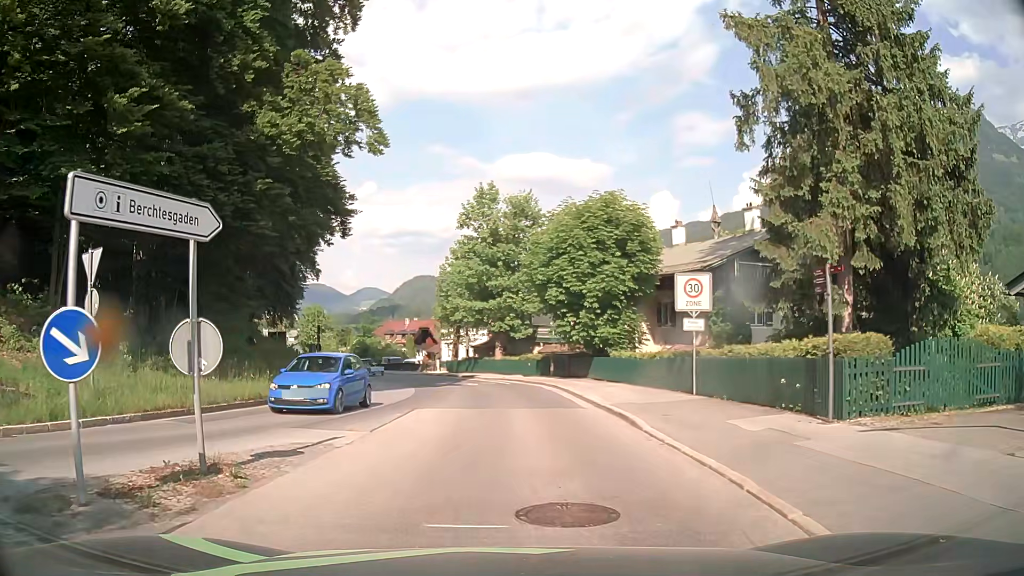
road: secondary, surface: asphalt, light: Day
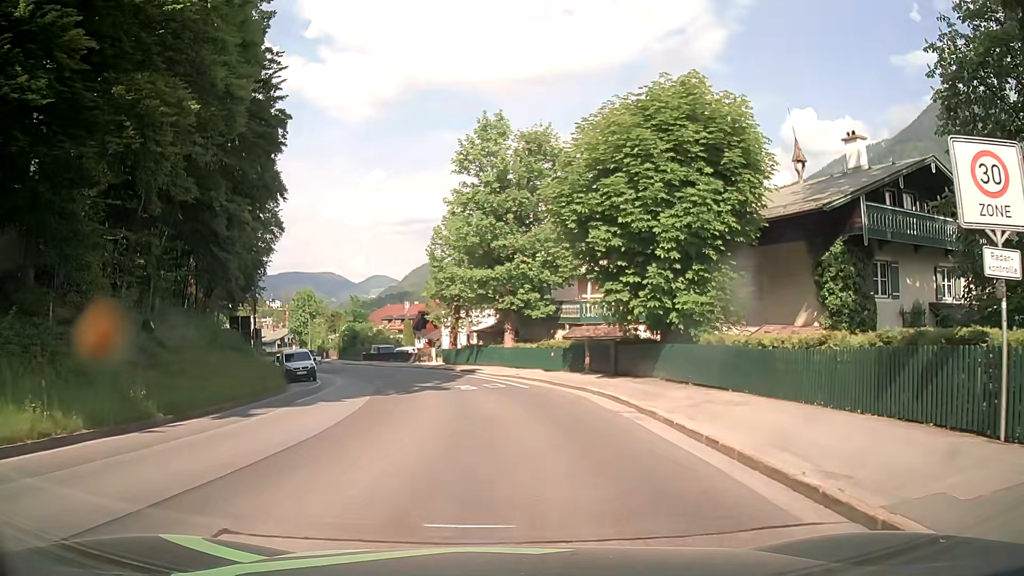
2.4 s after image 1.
(-0.3, +12.8) m; -2°
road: tertiary
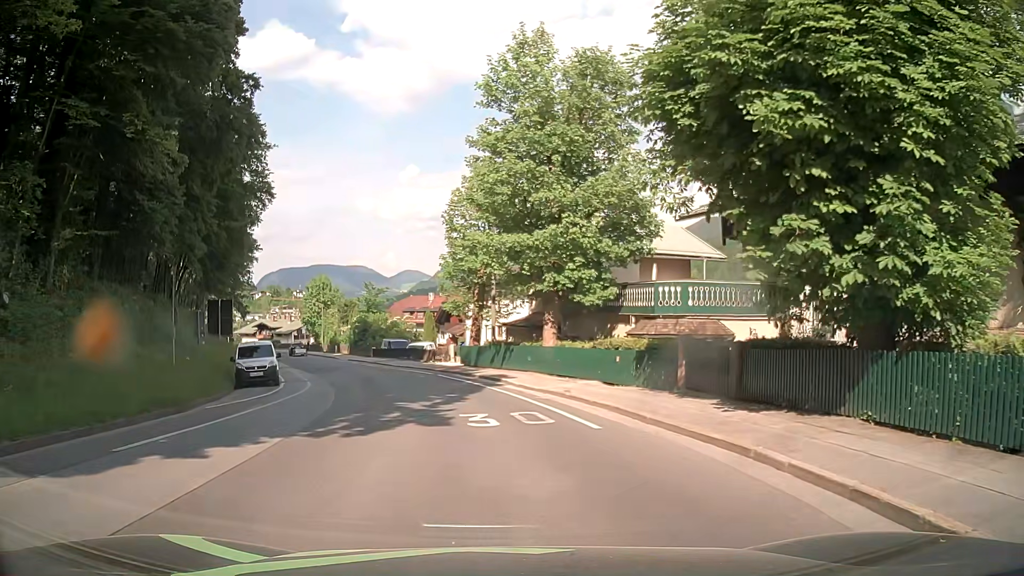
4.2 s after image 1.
(-0.2, +10.5) m; -4°
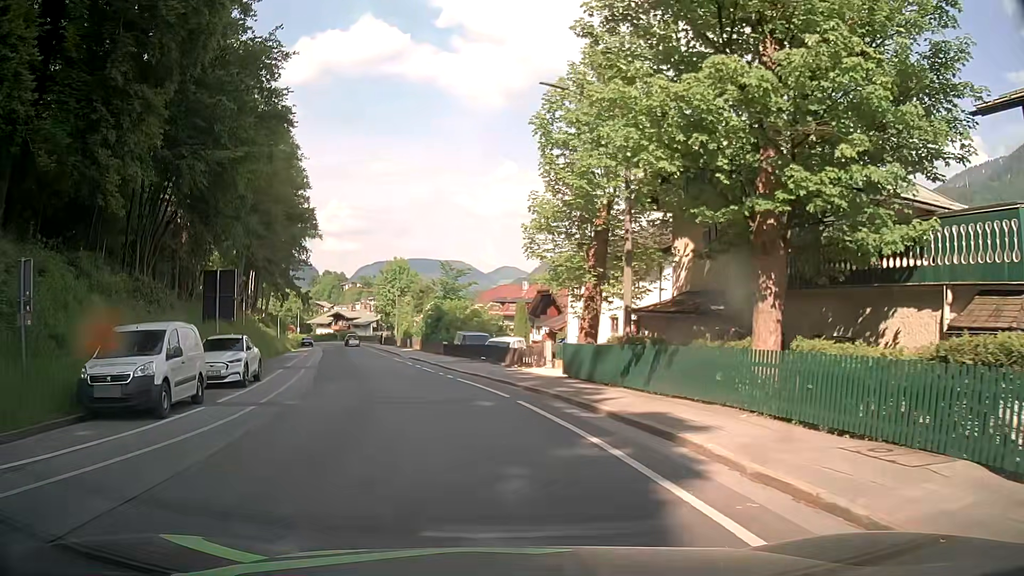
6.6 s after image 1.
(-0.6, +14.9) m; -7°
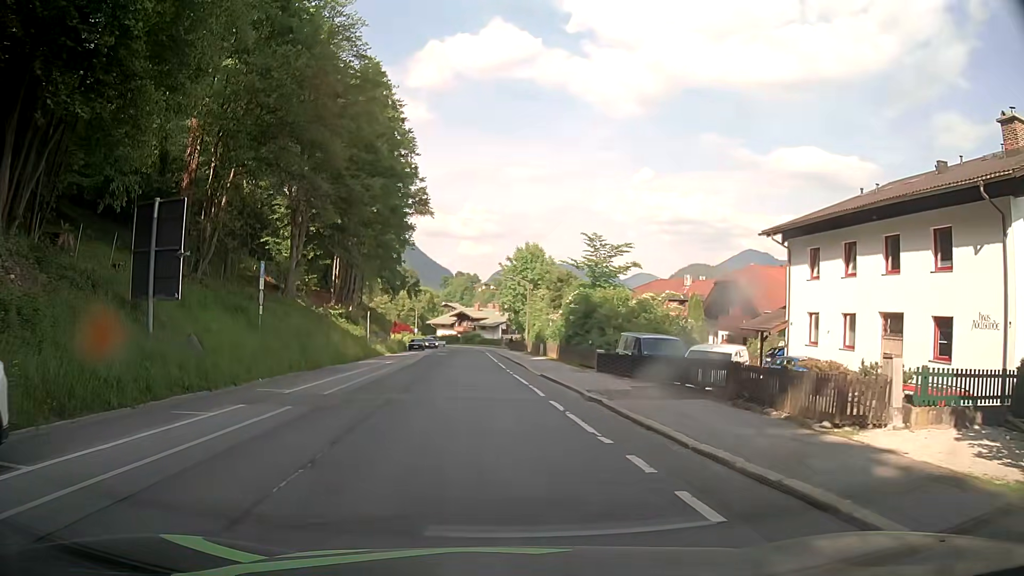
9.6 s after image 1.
(-2.2, +18.3) m; -12°
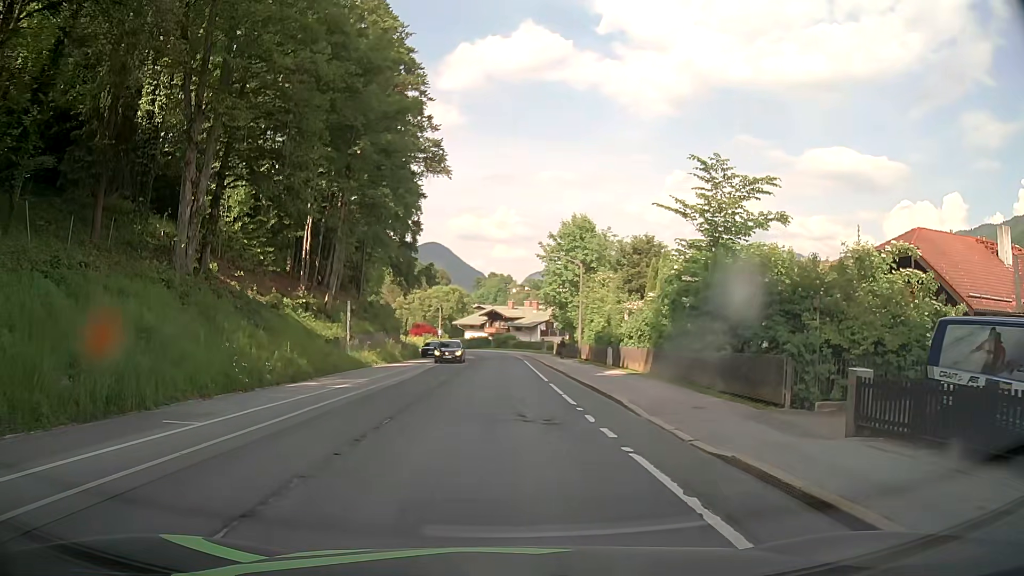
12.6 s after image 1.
(-0.6, +18.9) m; -2°
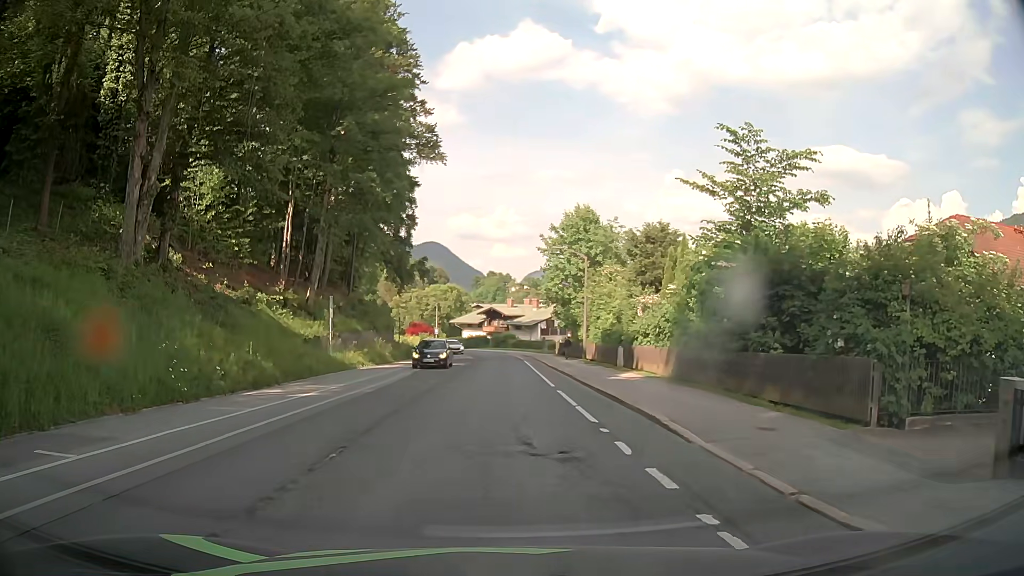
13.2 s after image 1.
(0.0, +3.7) m; 0°
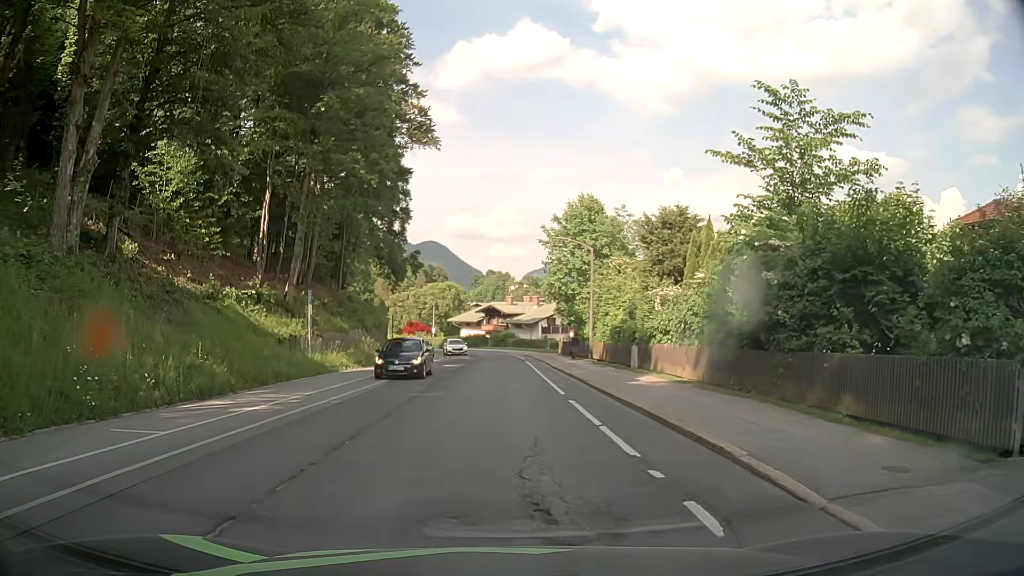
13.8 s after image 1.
(0.0, +3.7) m; +1°
